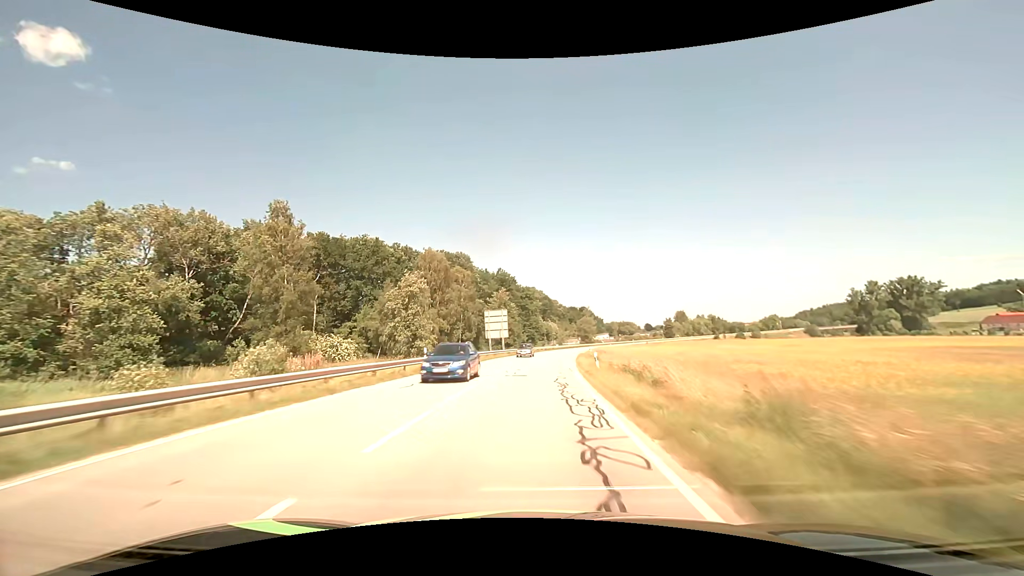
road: secondary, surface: asphalt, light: Day
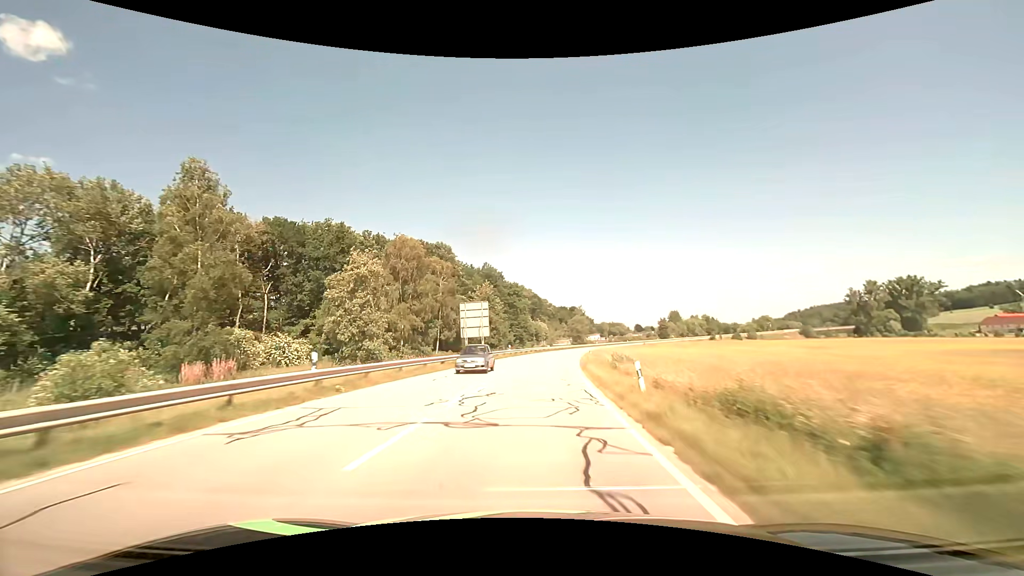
(+0.1, +13.0) m; +1°
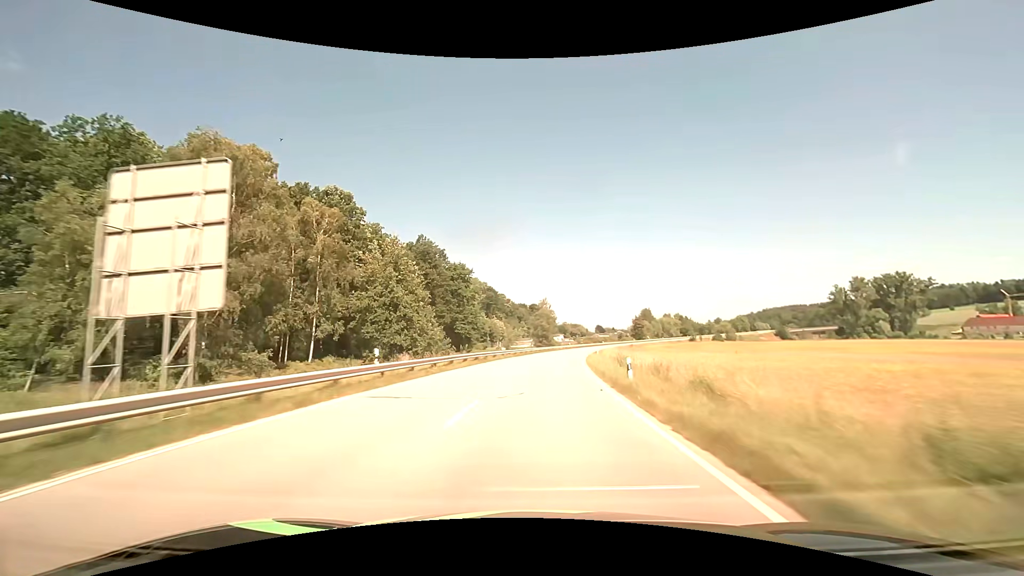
(+1.5, +39.3) m; +5°
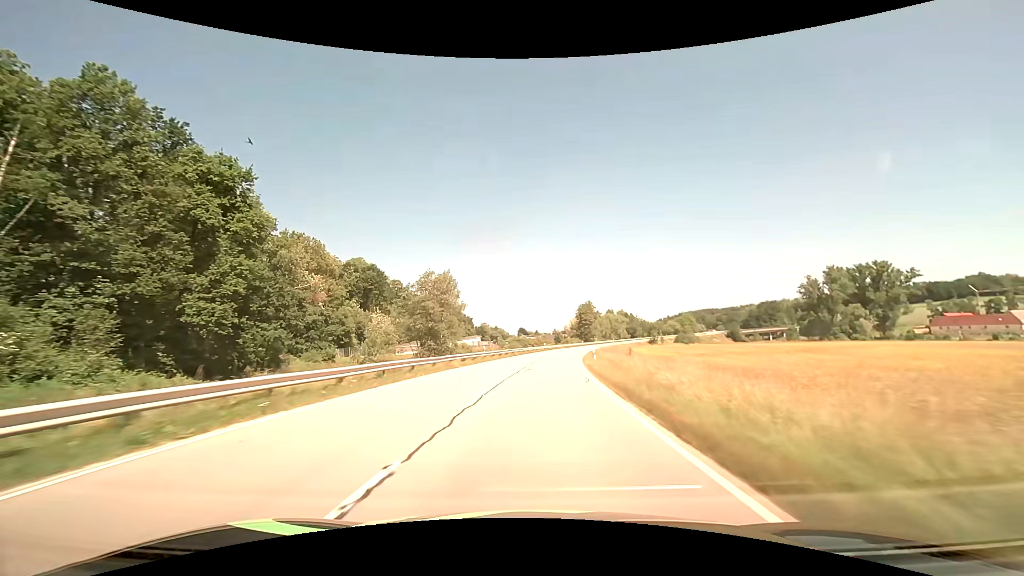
(+5.5, +66.6) m; +9°
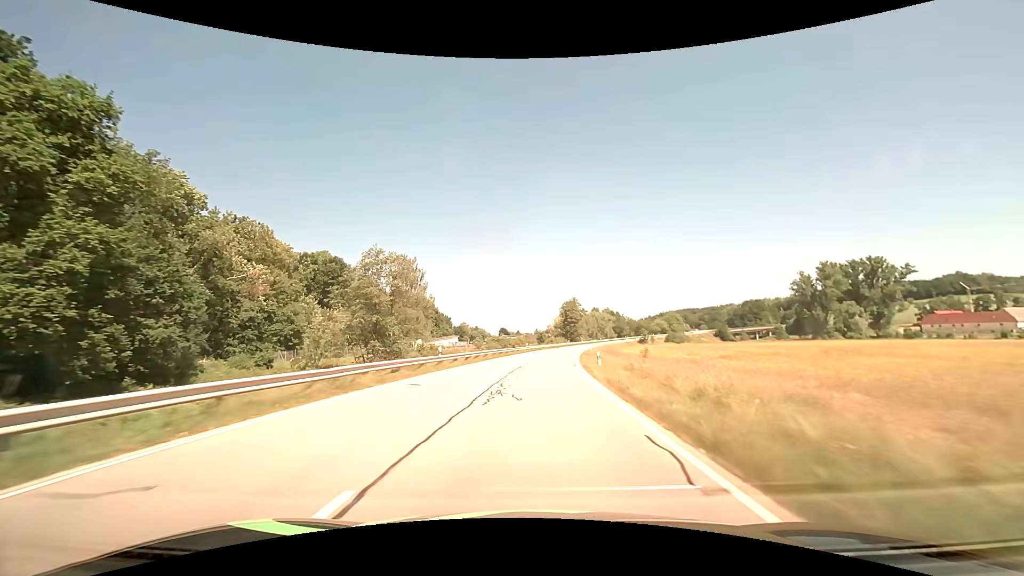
(+0.3, +13.6) m; +2°
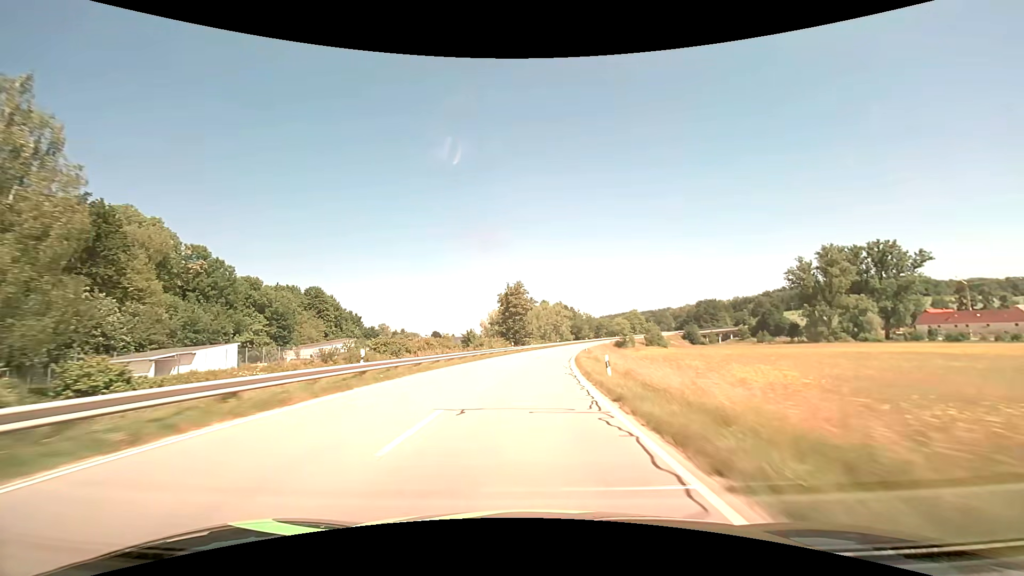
(+3.3, +54.5) m; +7°
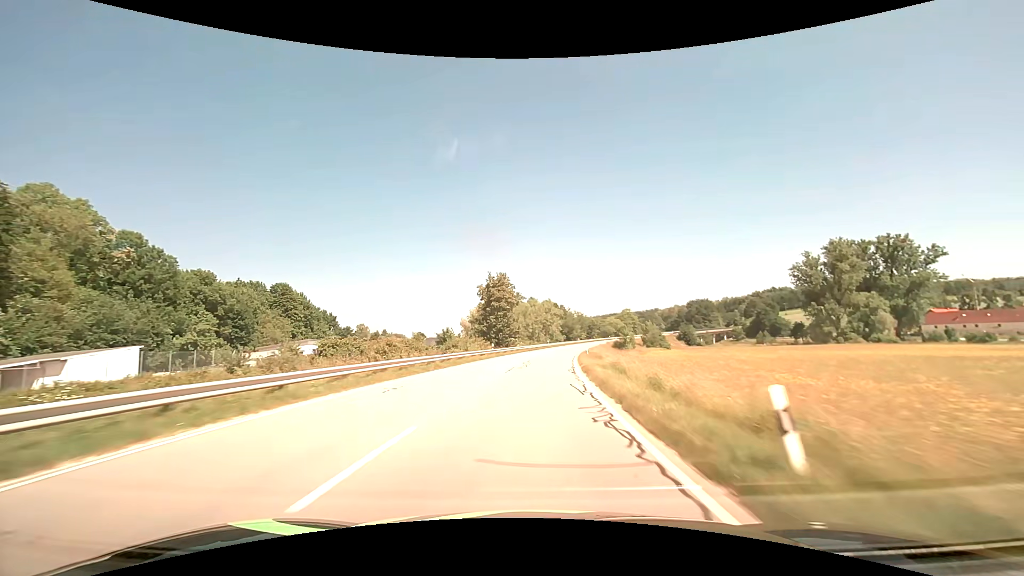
(+0.2, +13.8) m; +1°
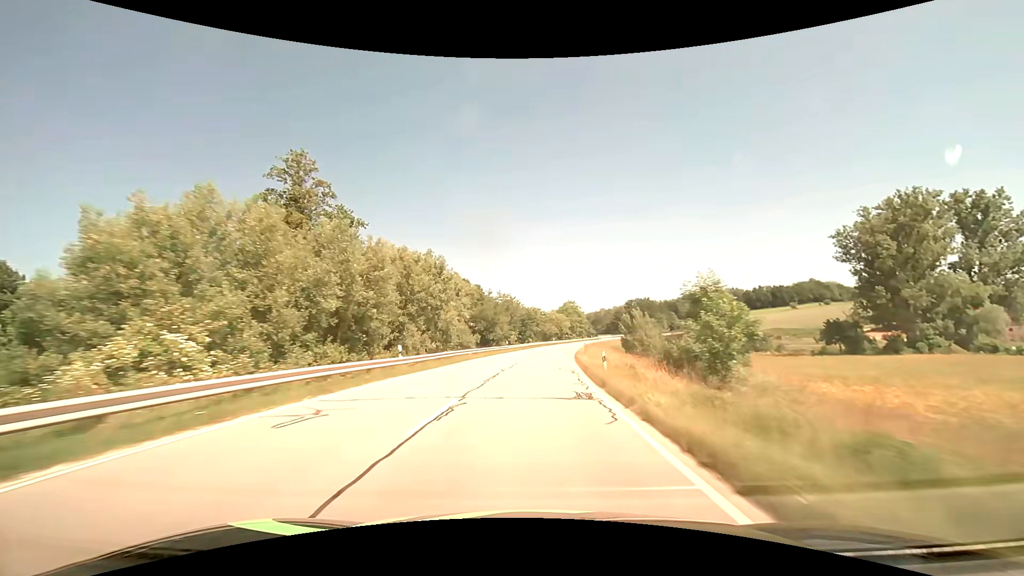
(+5.4, +68.7) m; +9°
(0, +10) (0, +20) (+1, +30) (+2, +40) (+3, +50) (+4, +60) (+5, +70) (+6, +80) (+8, +90) (+10, +99) m
